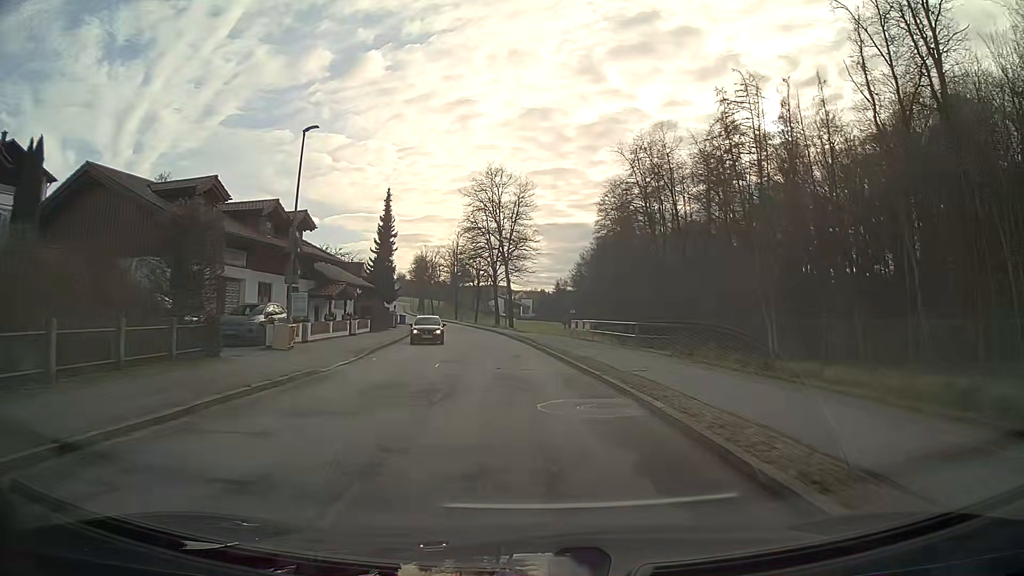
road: unclassified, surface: asphalt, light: Day
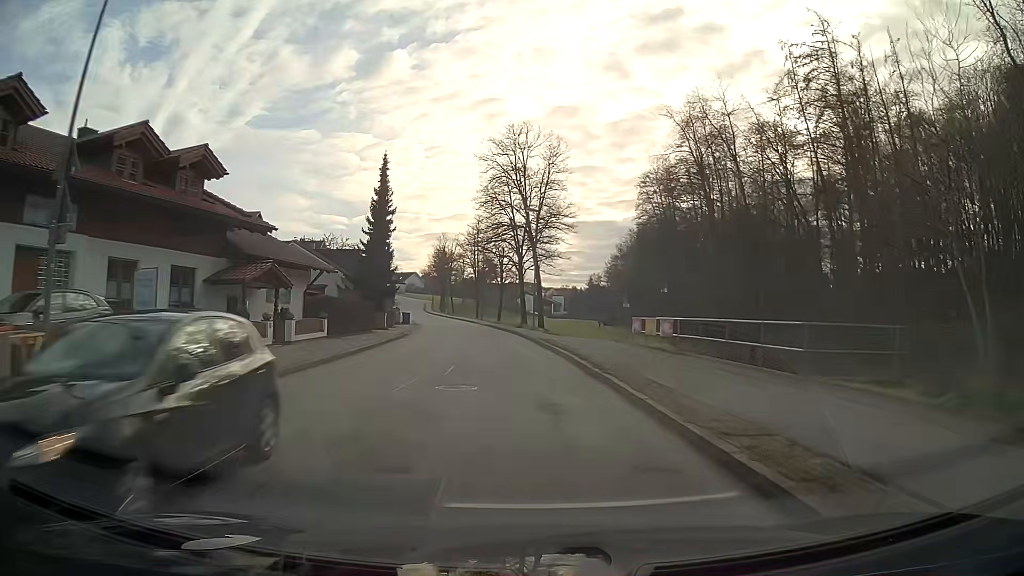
(-0.3, +14.8) m; -3°
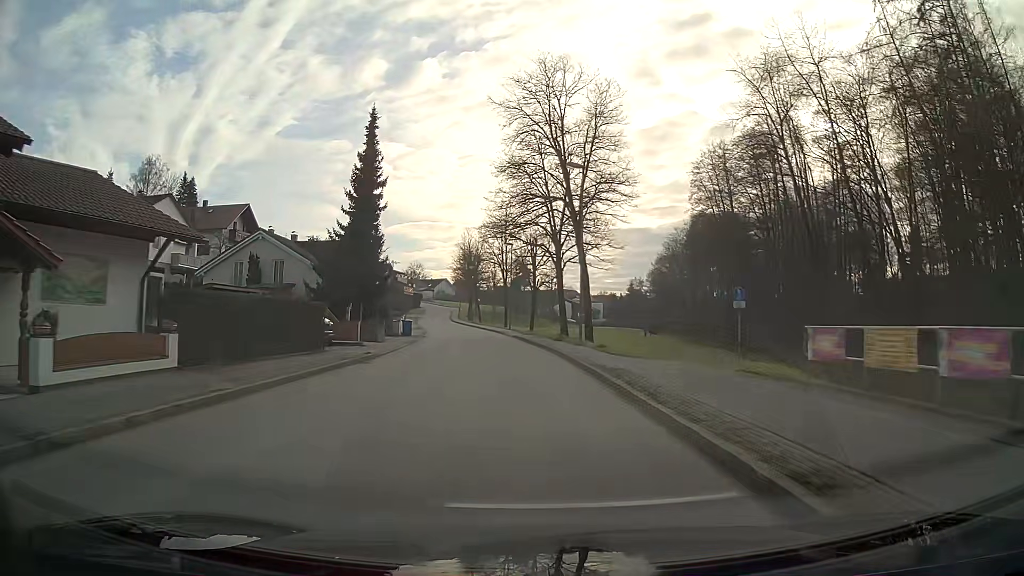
(-0.4, +15.2) m; -4°
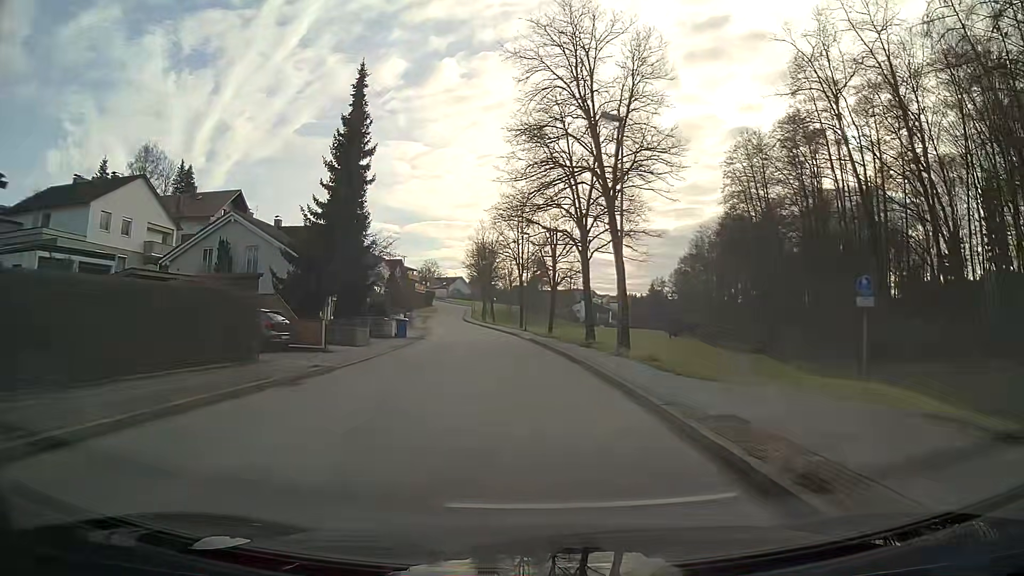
(-0.1, +7.7) m; -1°
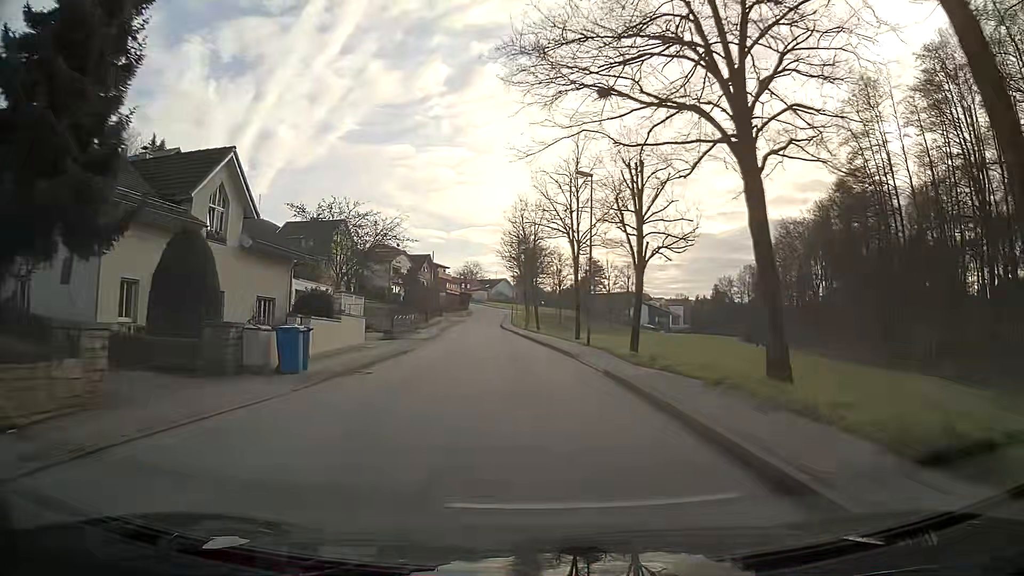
(-0.8, +23.5) m; -4°
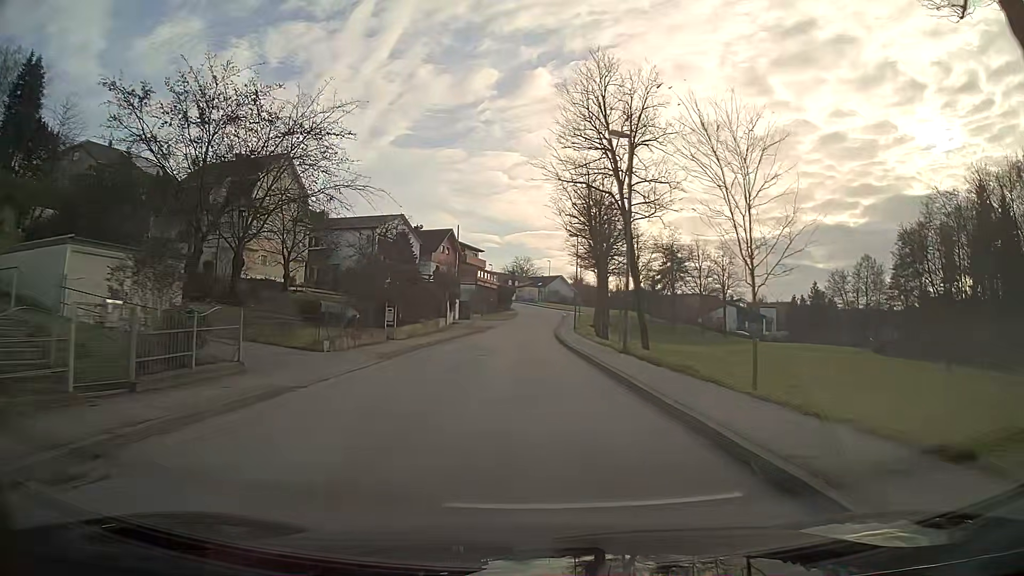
(-1.7, +39.4) m; -4°
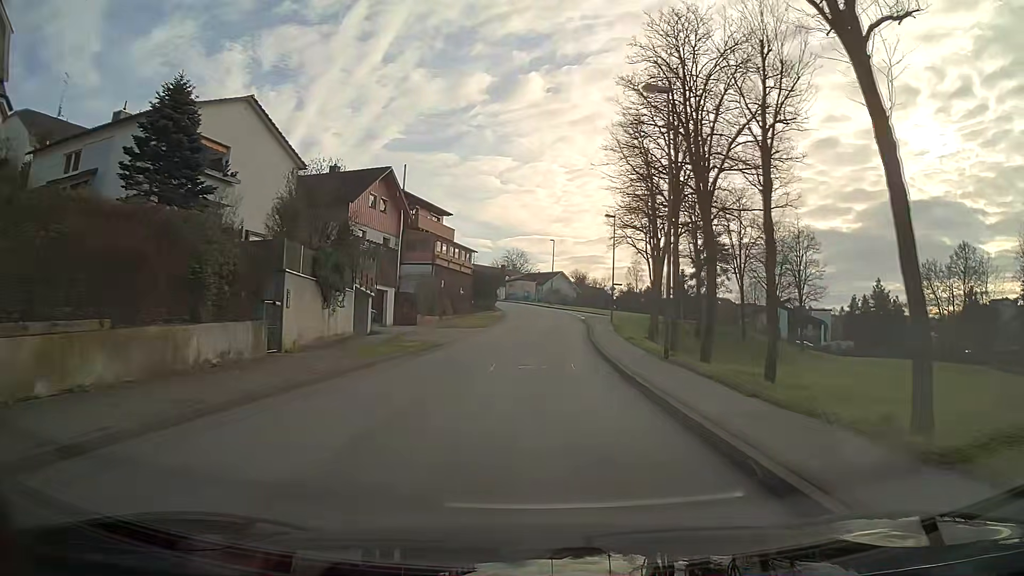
(-0.2, +37.2) m; +1°
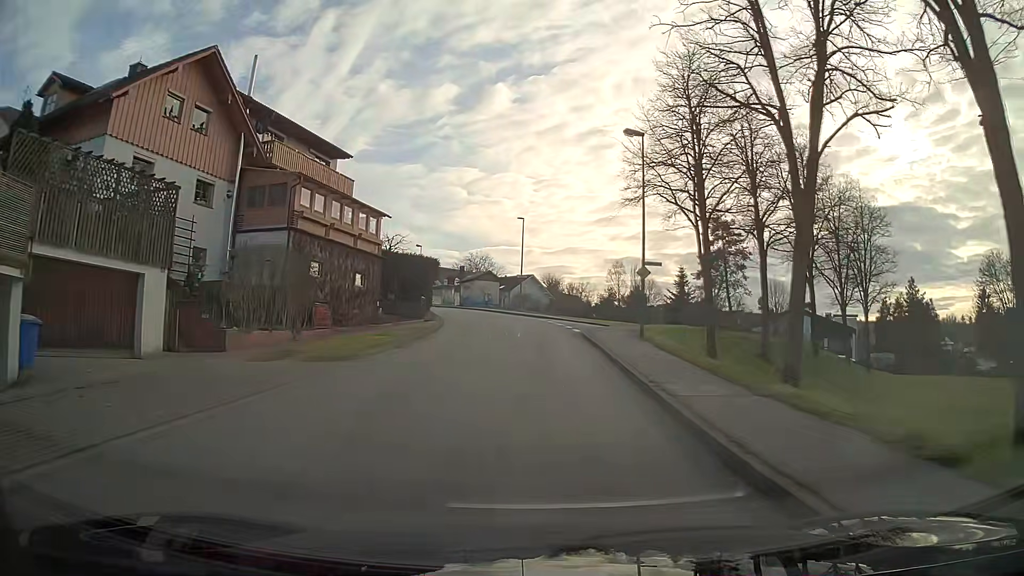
(+0.6, +25.1) m; +3°
(0, +10) (0, +20) (0, +30) (+5, +39) (+13, +45) (+20, +51) (+27, +59) (+34, +65) (+43, +71) (+51, +76) m
